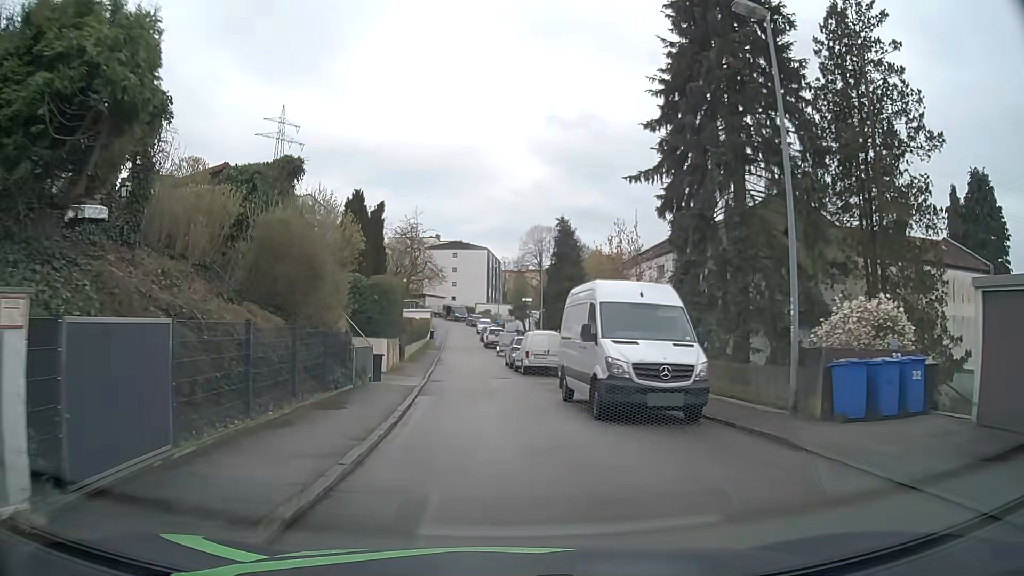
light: Day
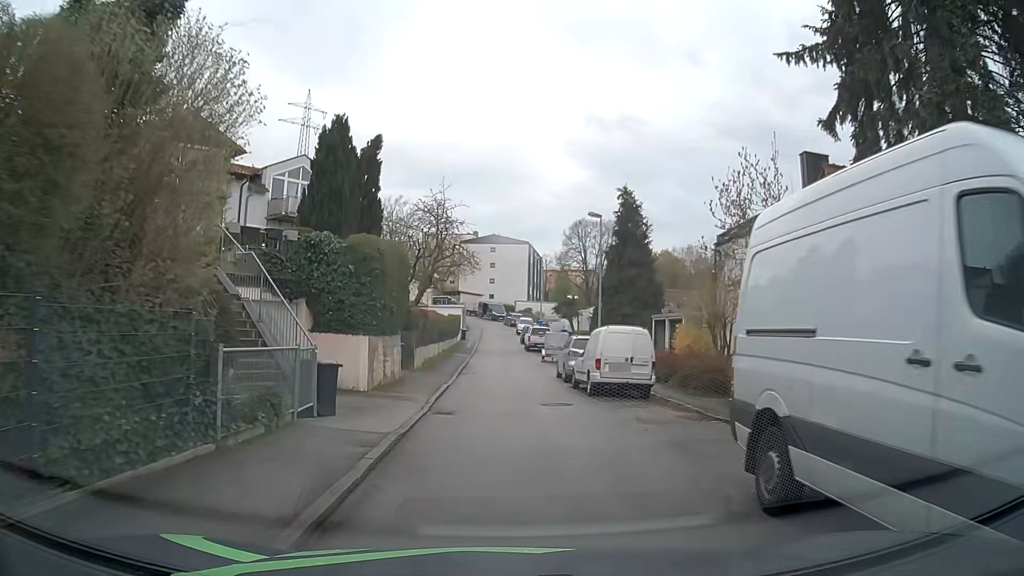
(-0.3, +10.4) m; -3°
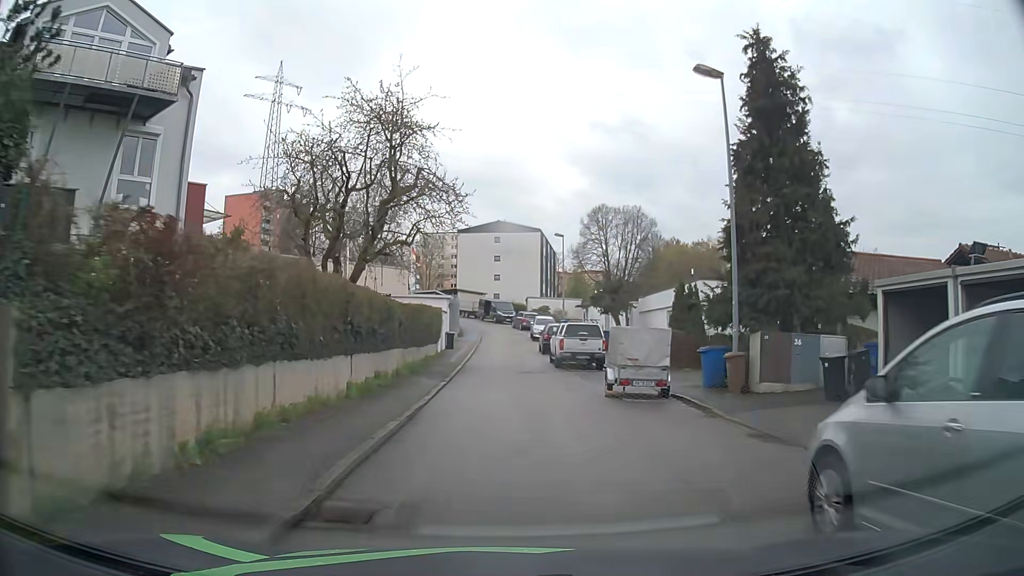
(-0.3, +21.4) m; -1°
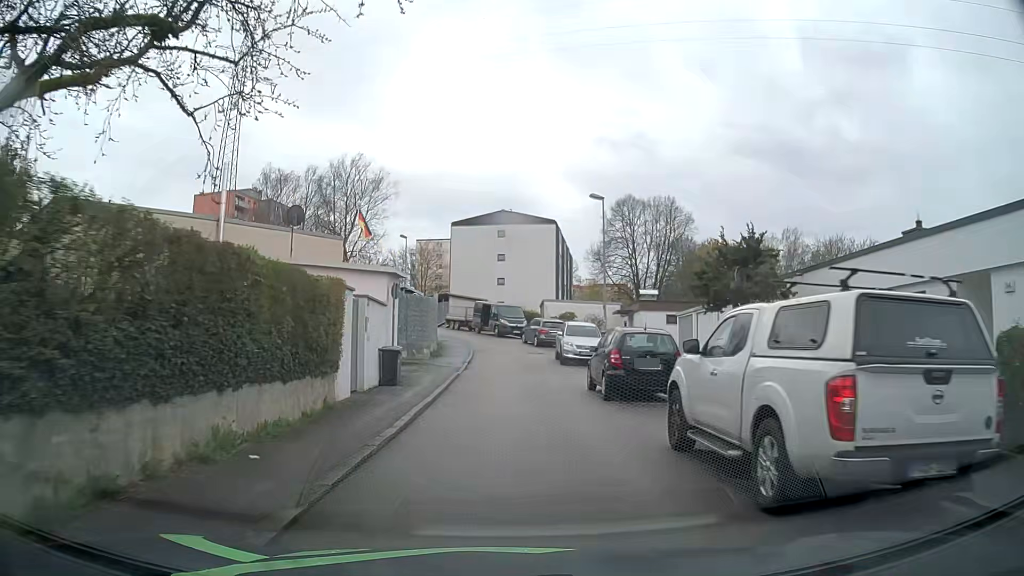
(-0.1, +20.8) m; 0°
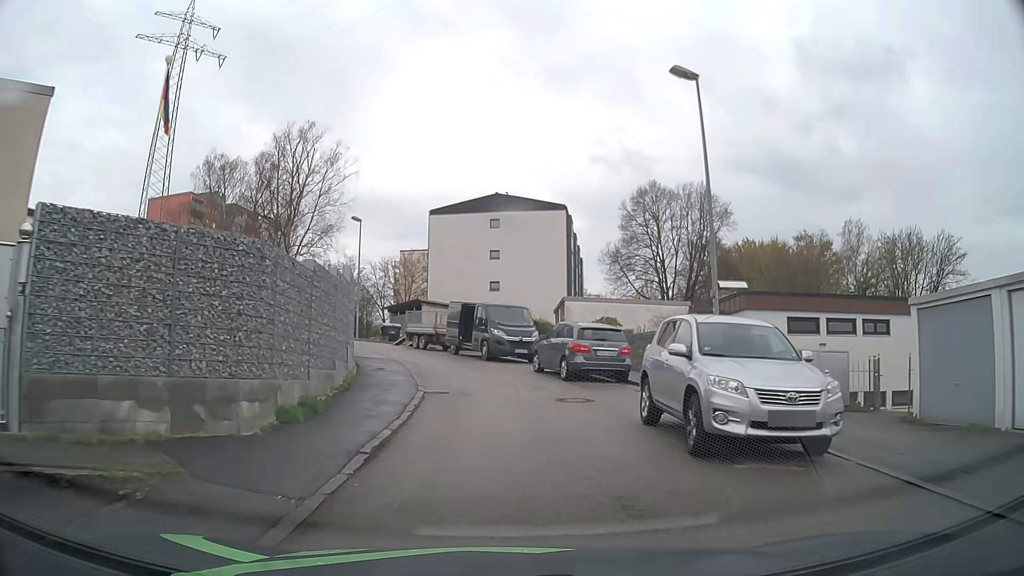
(0.0, +19.3) m; 0°
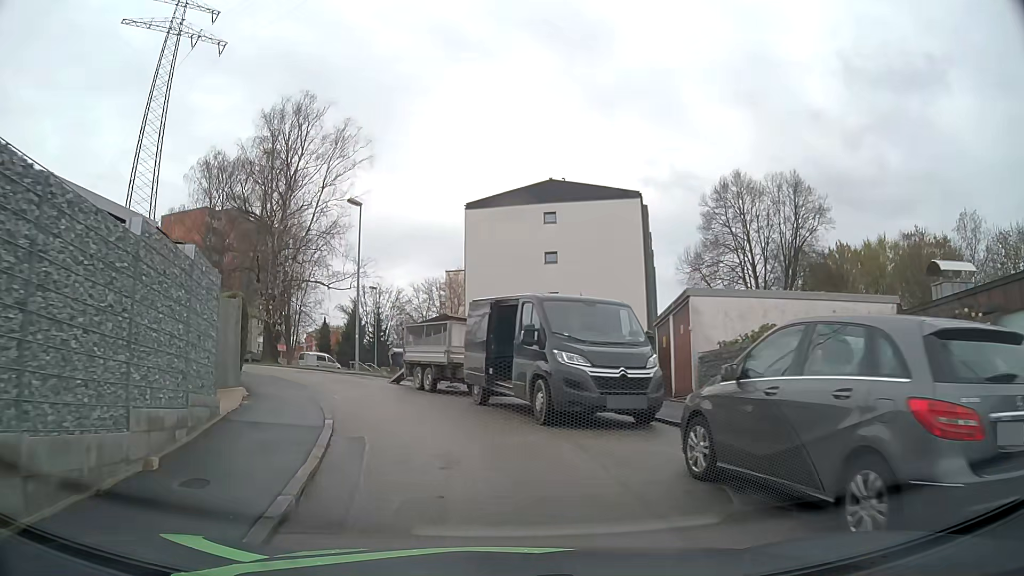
(-0.1, +13.9) m; -3°
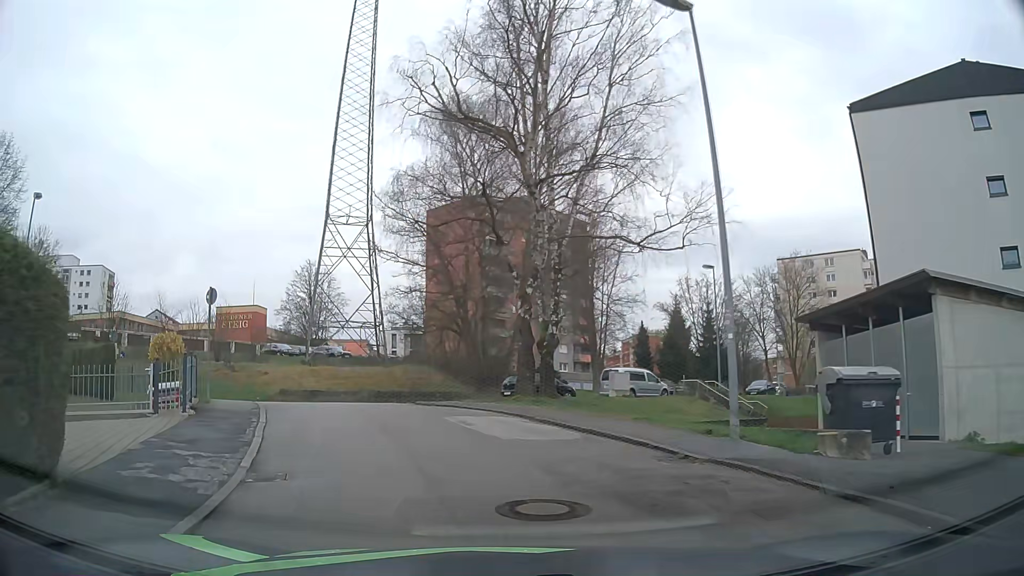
(-4.8, +20.2) m; -28°
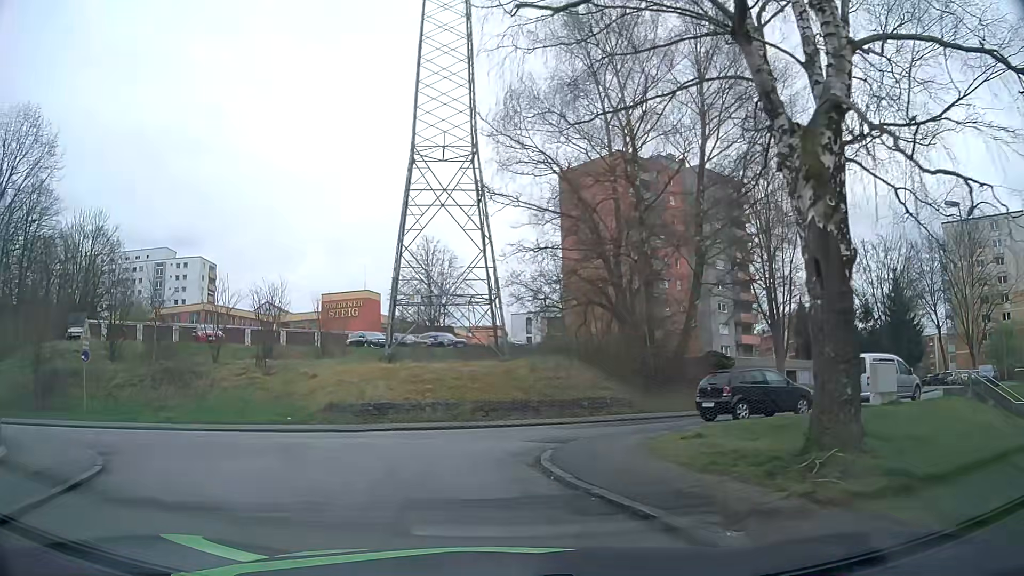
(-1.2, +14.0) m; -12°
